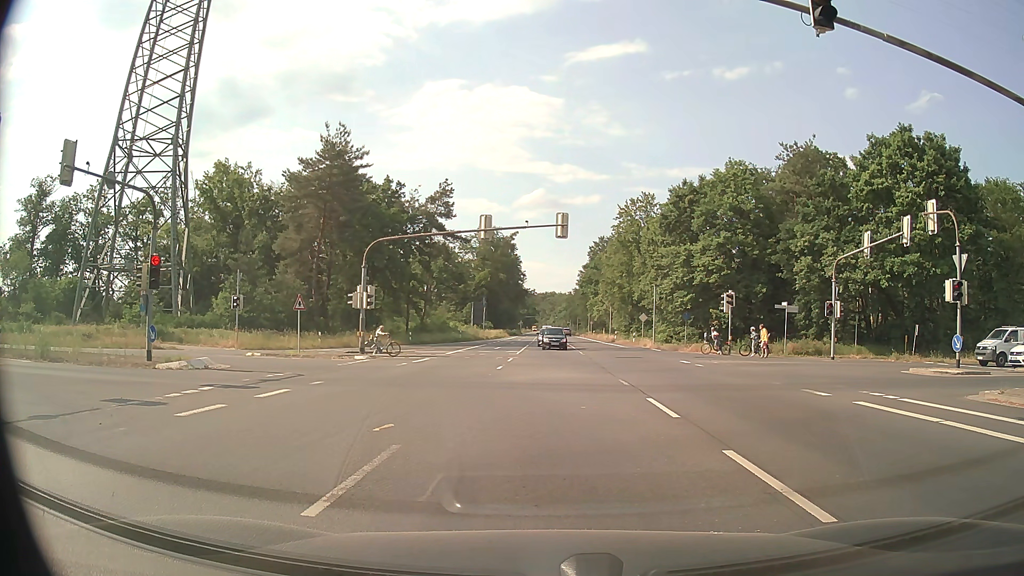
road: primary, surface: asphalt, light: Day
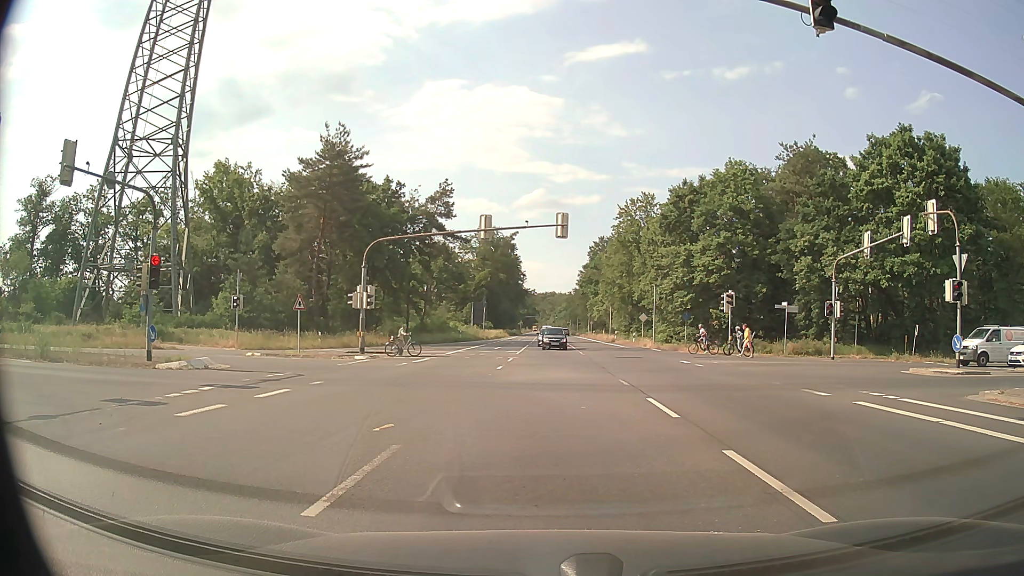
(0.0, 0.0) m; 0°
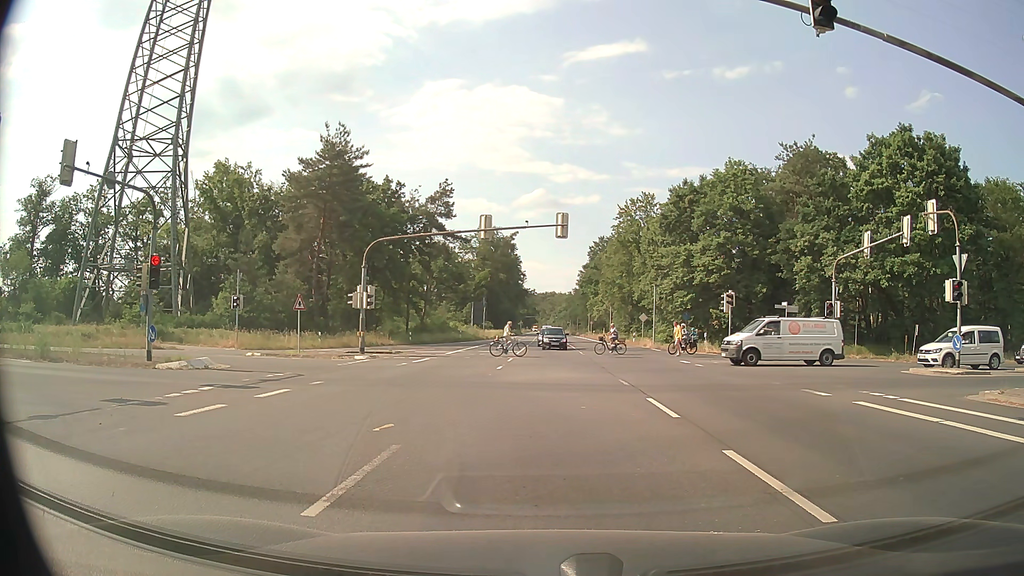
(0.0, 0.0) m; 0°
